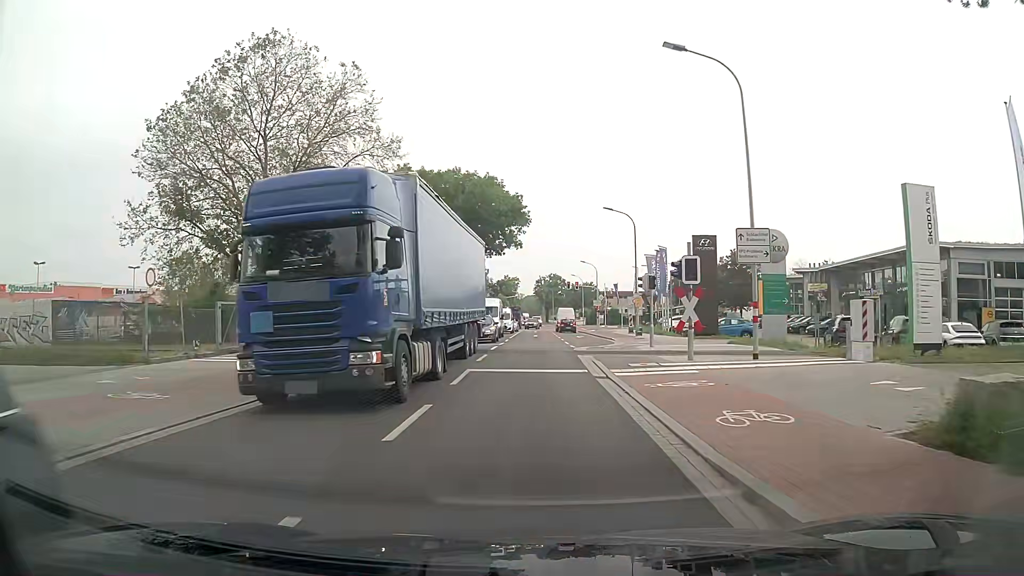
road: tertiary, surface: asphalt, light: Day
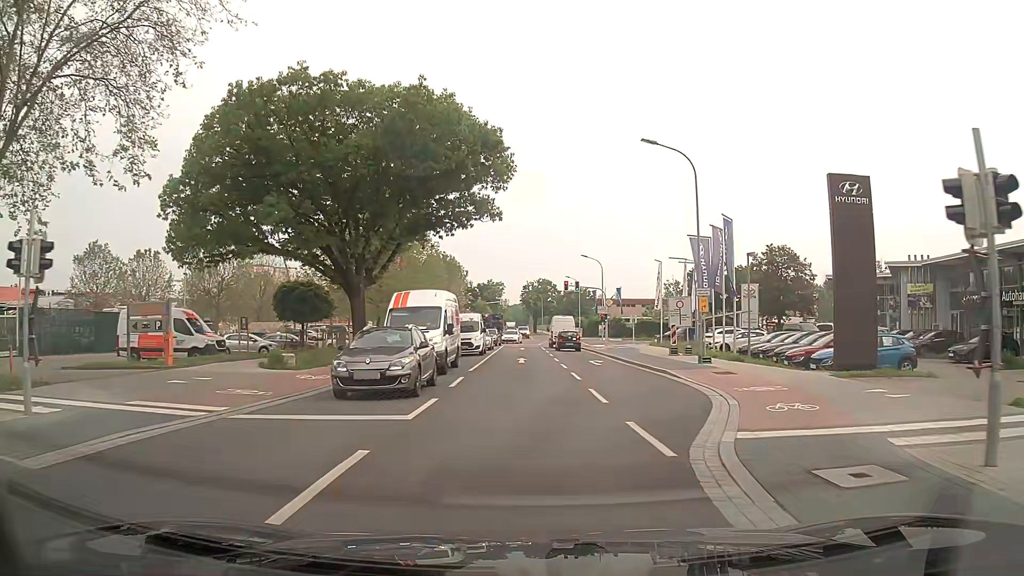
(+0.1, +21.1) m; +1°
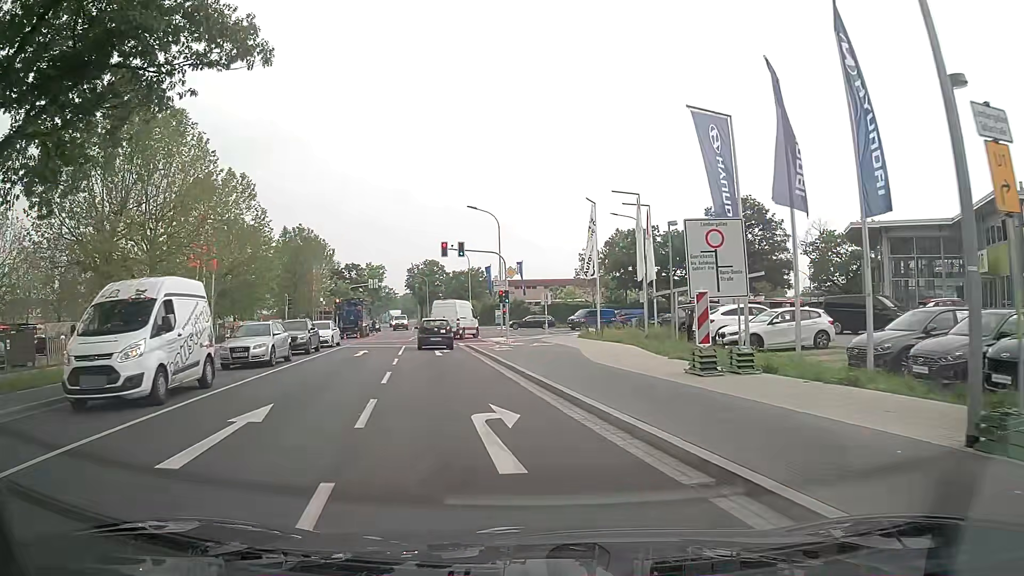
(+2.0, +22.3) m; +9°
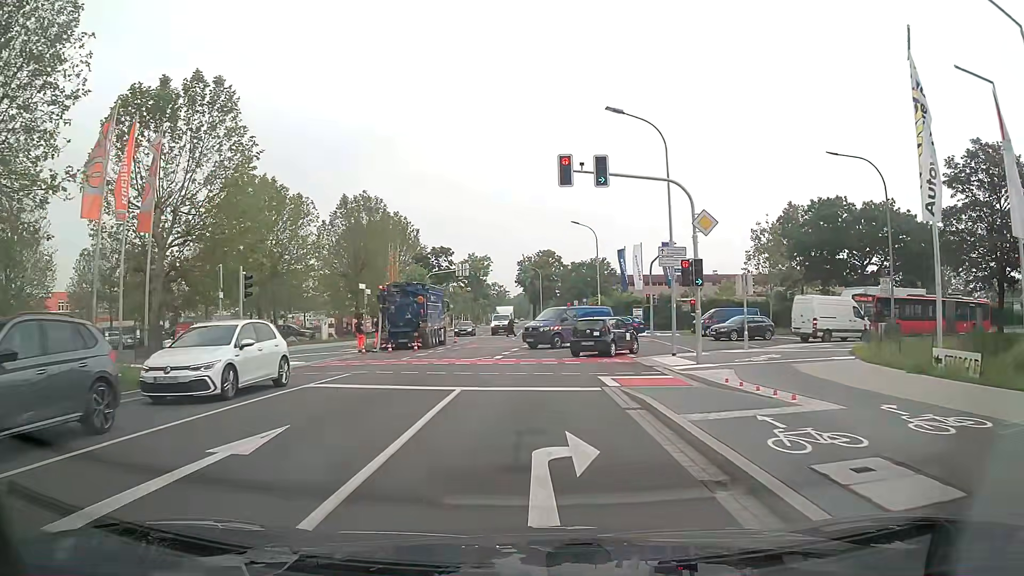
(-2.9, +22.7) m; -10°
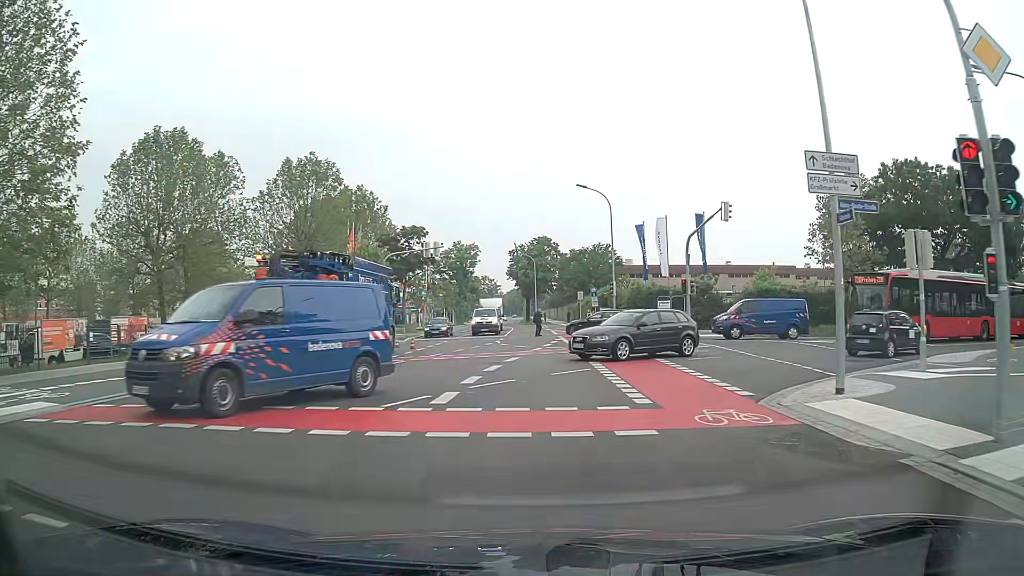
(+0.1, +14.2) m; 0°
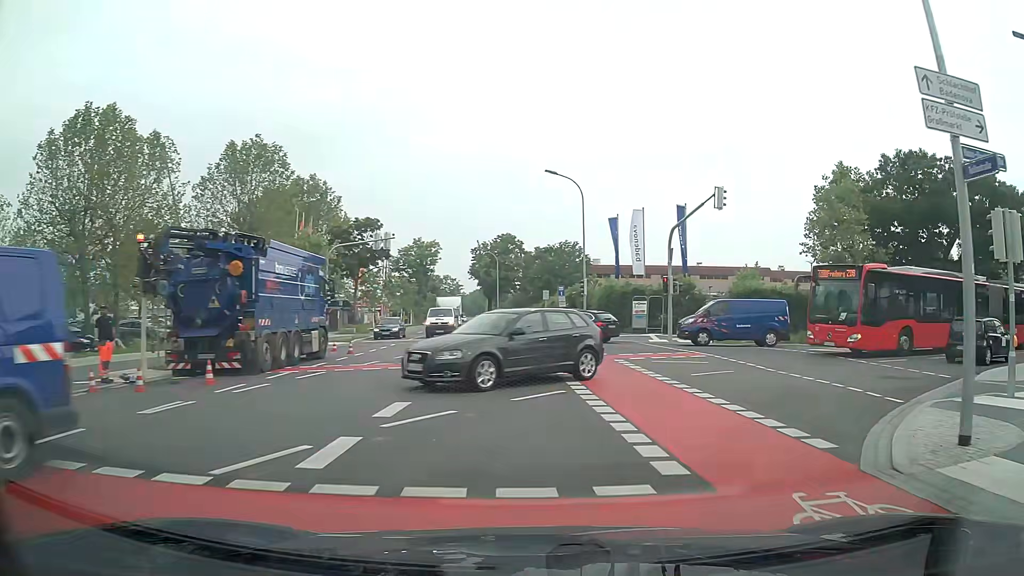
(+0.1, +4.6) m; +3°
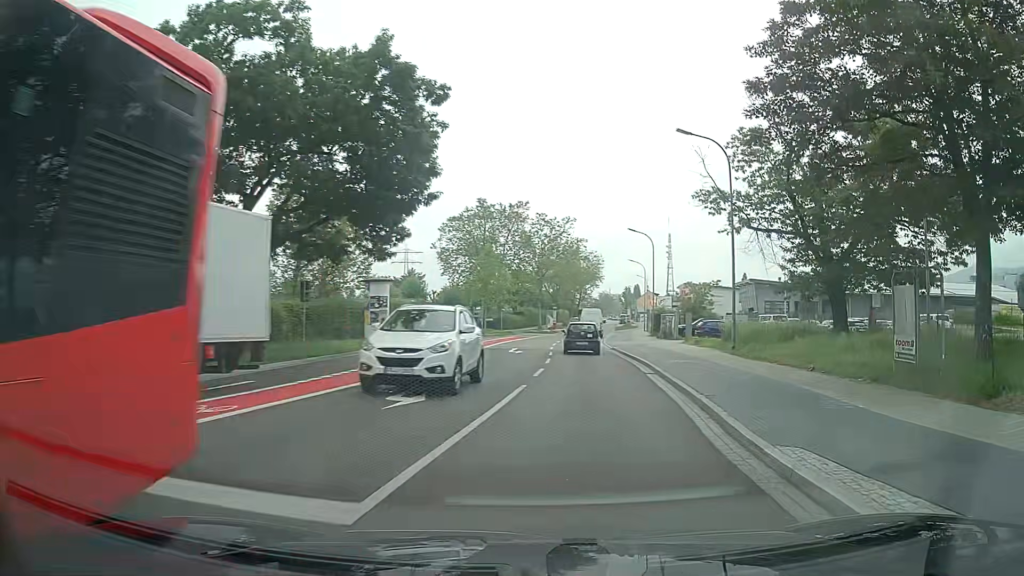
(+10.9, +17.8) m; +61°
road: unclassified
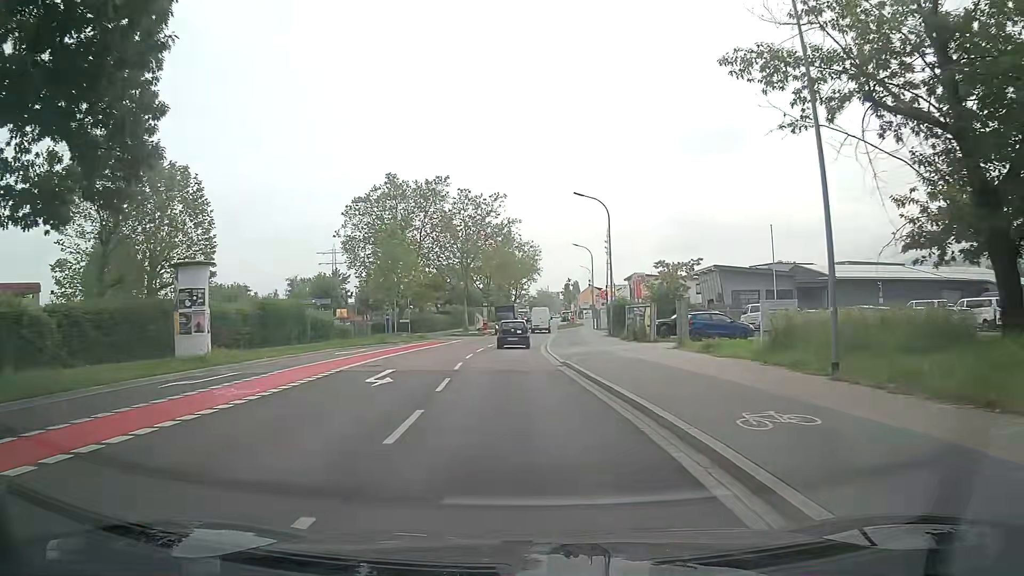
(+1.4, +15.7) m; +6°
(0, +10) (-1, +20) (-1, +30) (-1, +40) (-1, +50) (0, +60) (0, +70) (0, +80) (+1, +90) (+1, +100) m
